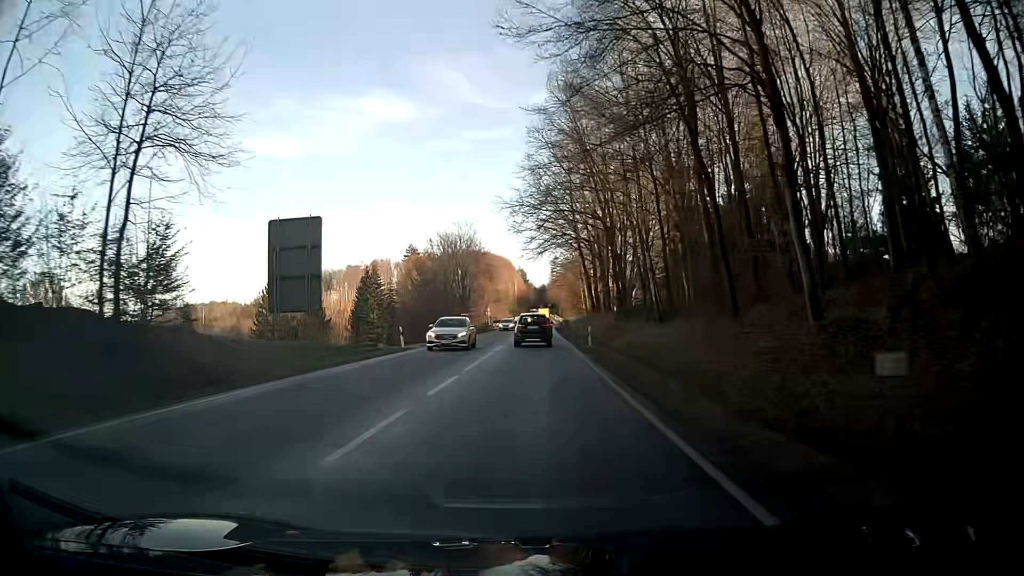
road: primary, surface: asphalt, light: Day
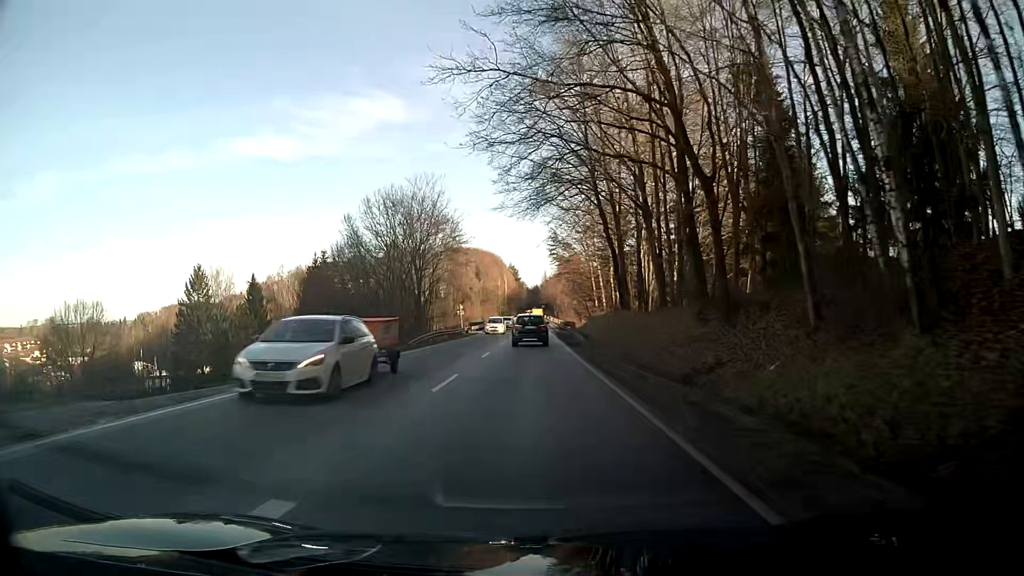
(+0.4, +29.9) m; +1°
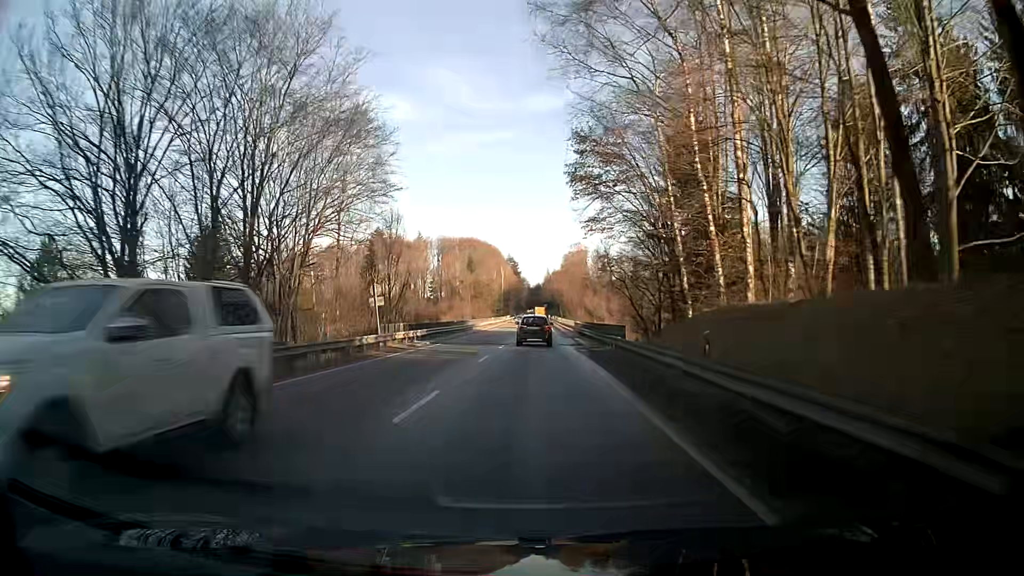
(+0.1, +40.0) m; 0°
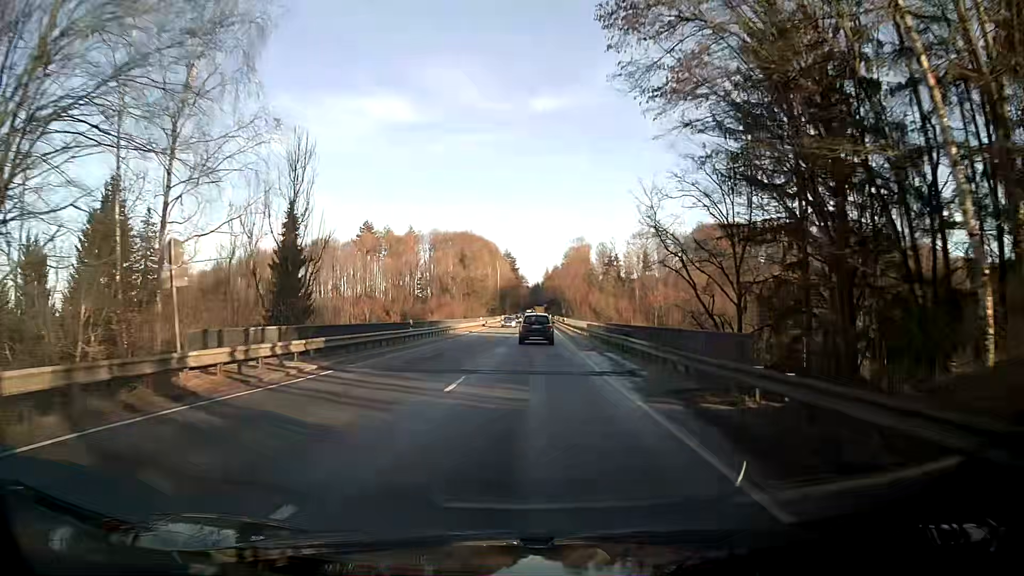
(-0.1, +20.1) m; 0°
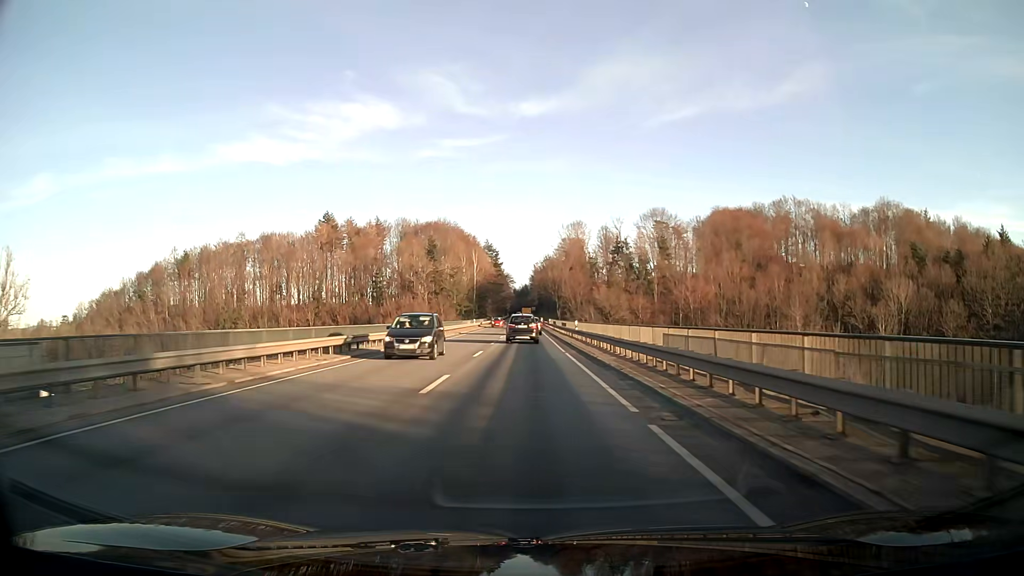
(+0.5, +40.2) m; +1°
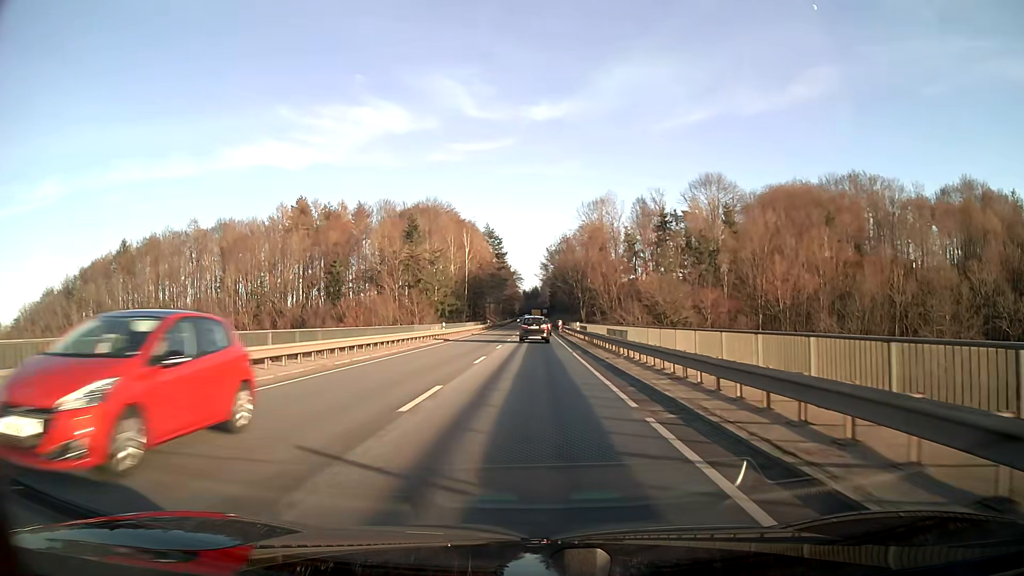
(-0.3, +40.3) m; -1°
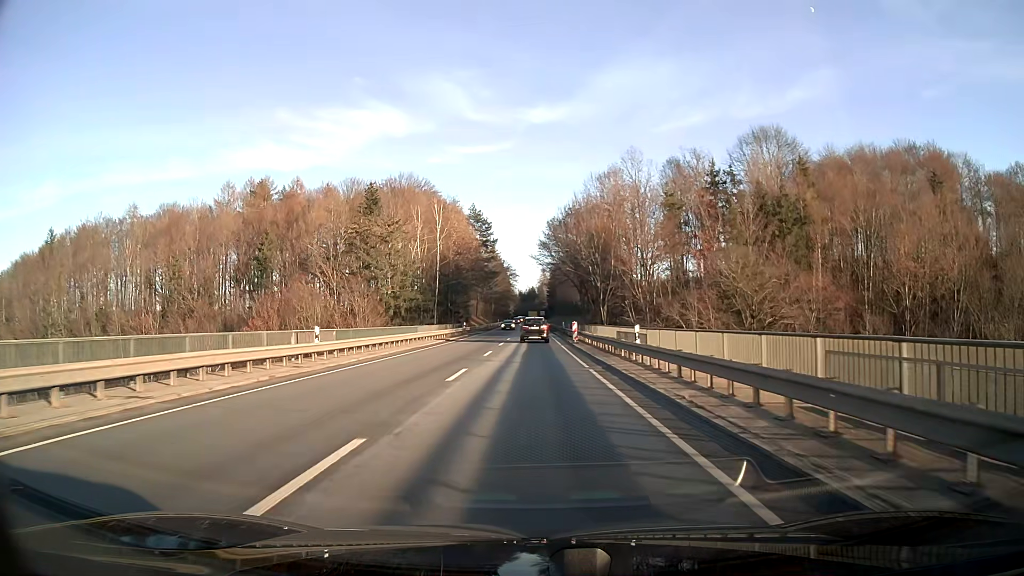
(+0.1, +30.5) m; 0°
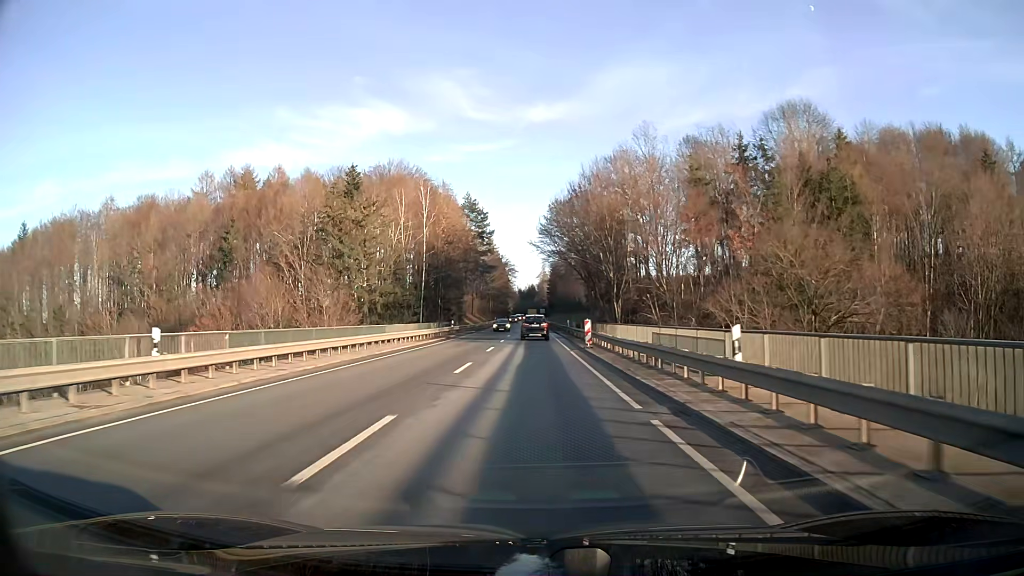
(0.0, +10.2) m; 0°
